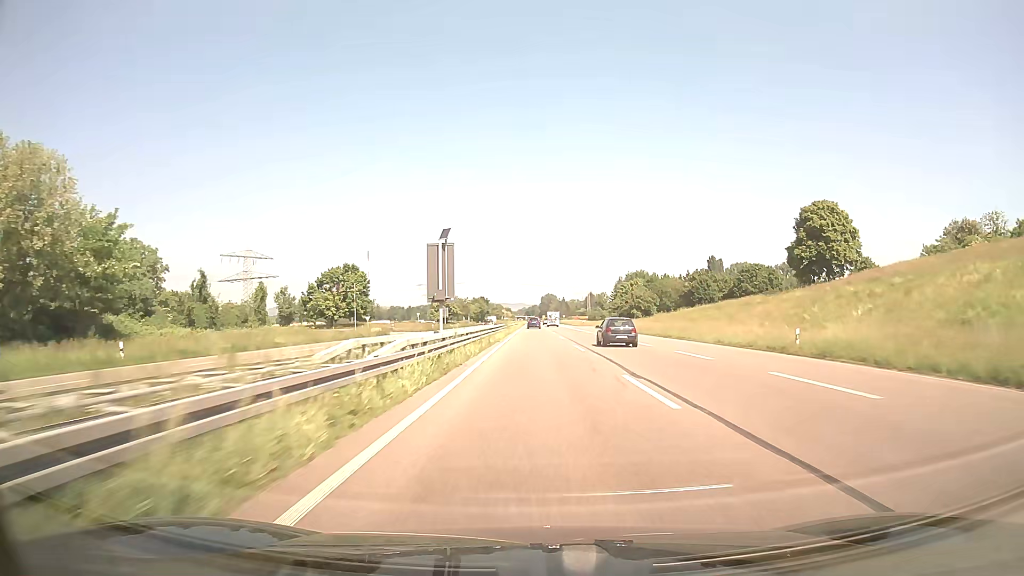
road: trunk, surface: asphalt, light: Day
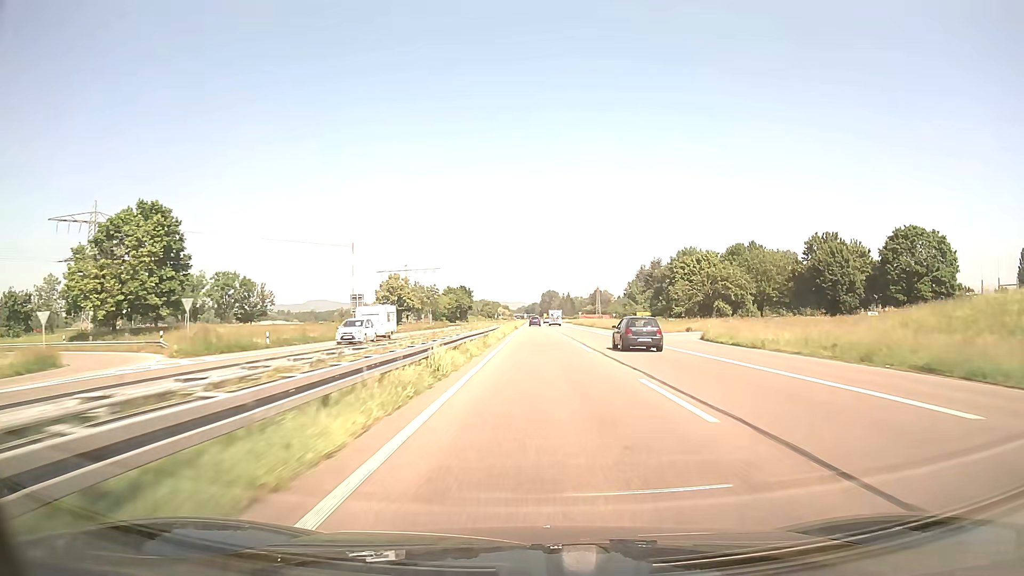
(0.0, +75.1) m; 0°
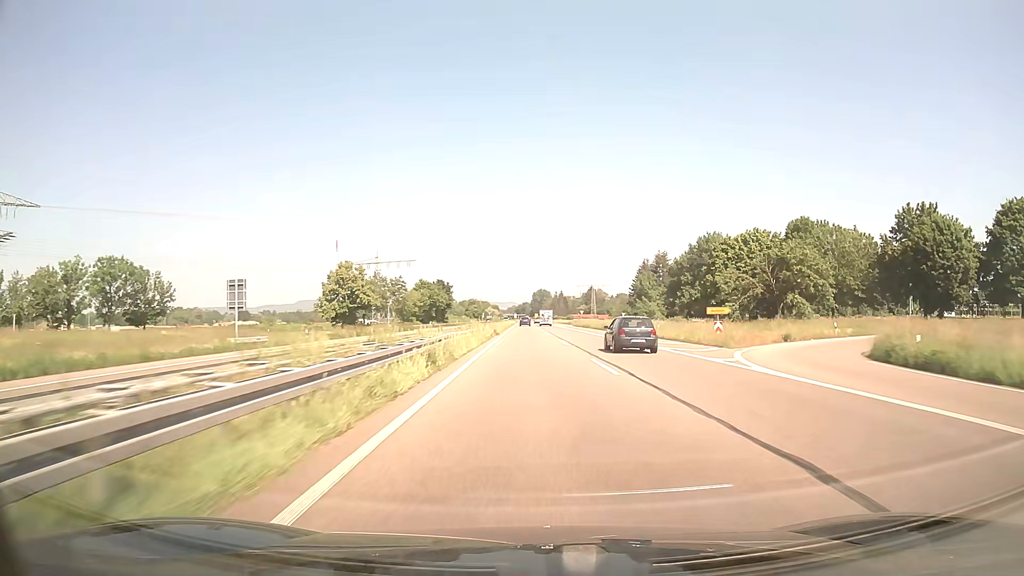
(+0.2, +29.4) m; +1°
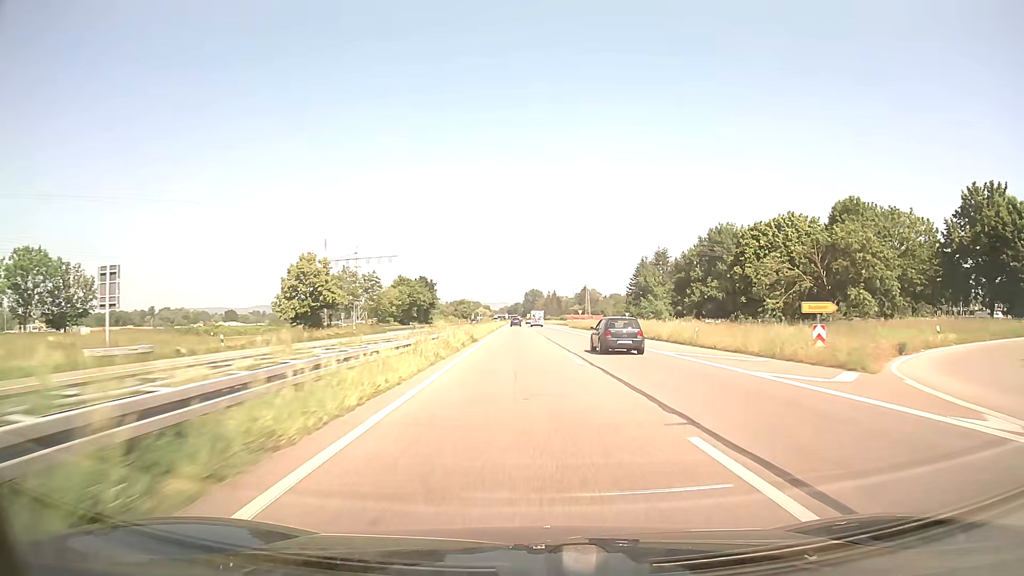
(+0.1, +14.6) m; +1°
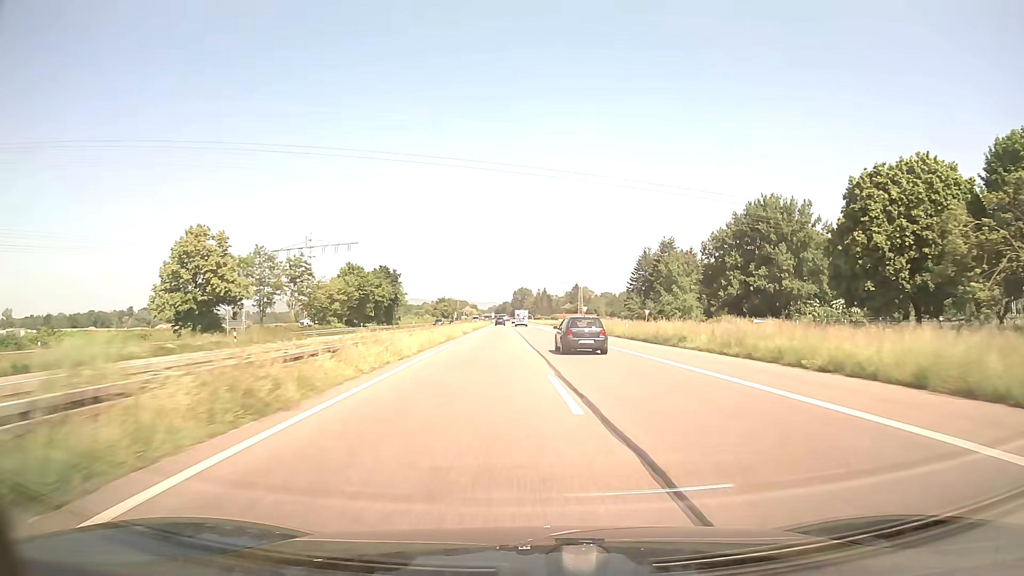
(+0.2, +28.8) m; +1°
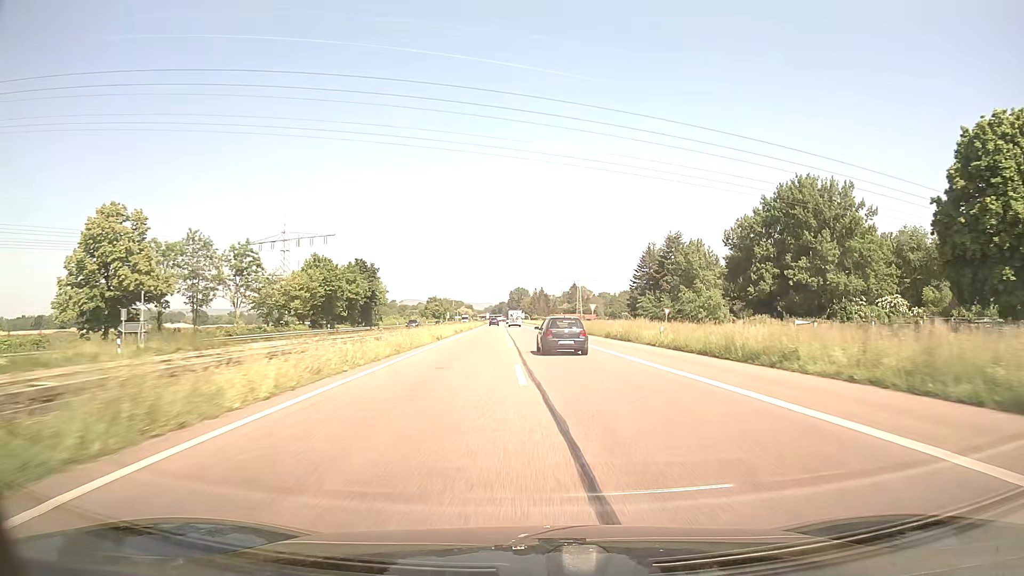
(0.0, +14.3) m; 0°
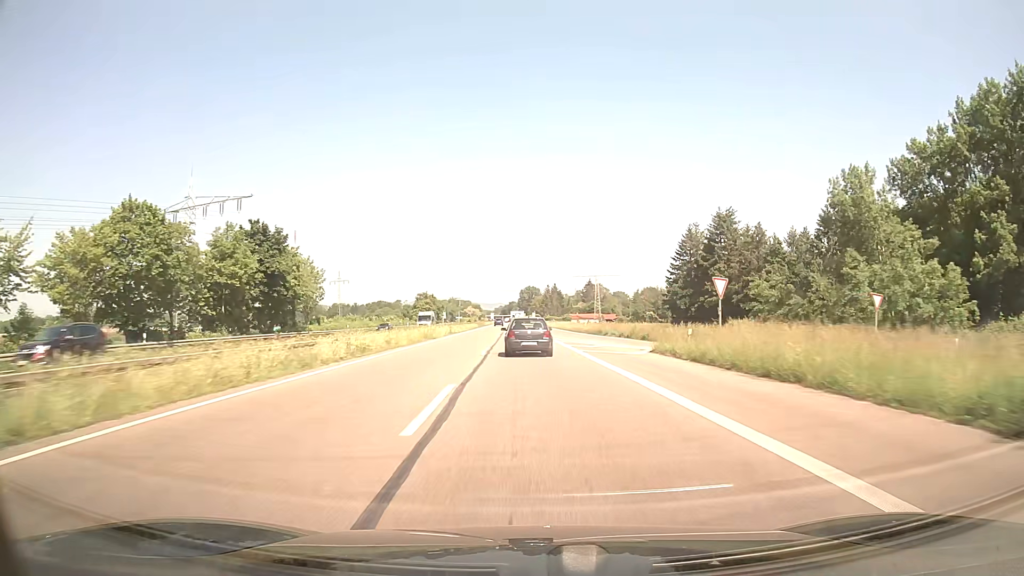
(-0.2, +42.7) m; -1°
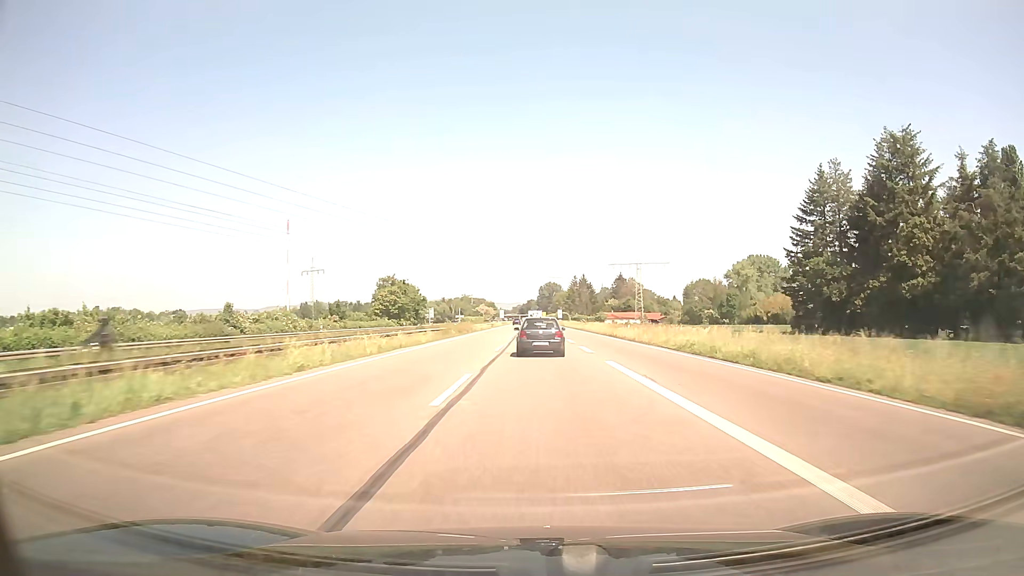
(-1.7, +71.0) m; -2°
